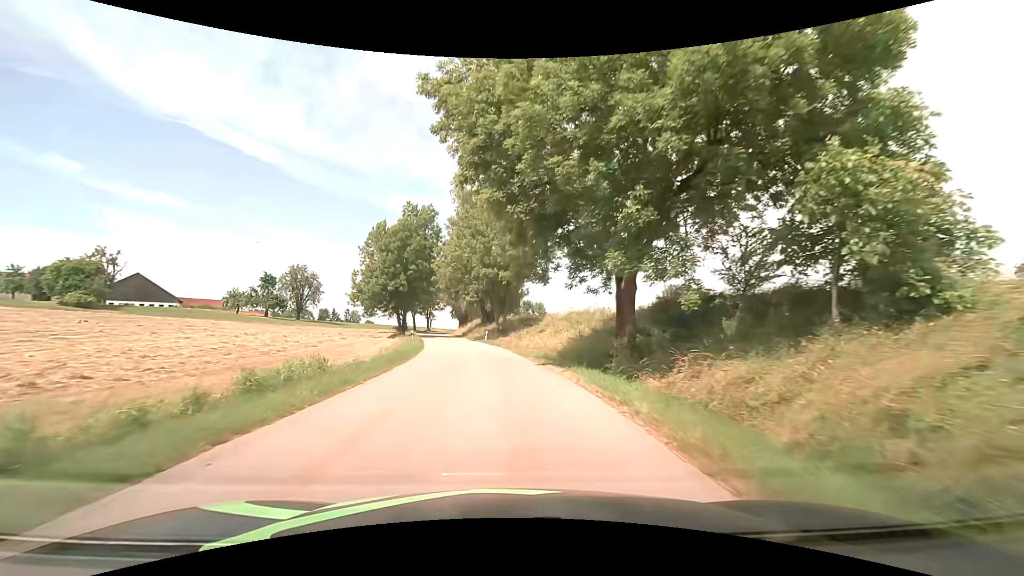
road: tertiary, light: Day
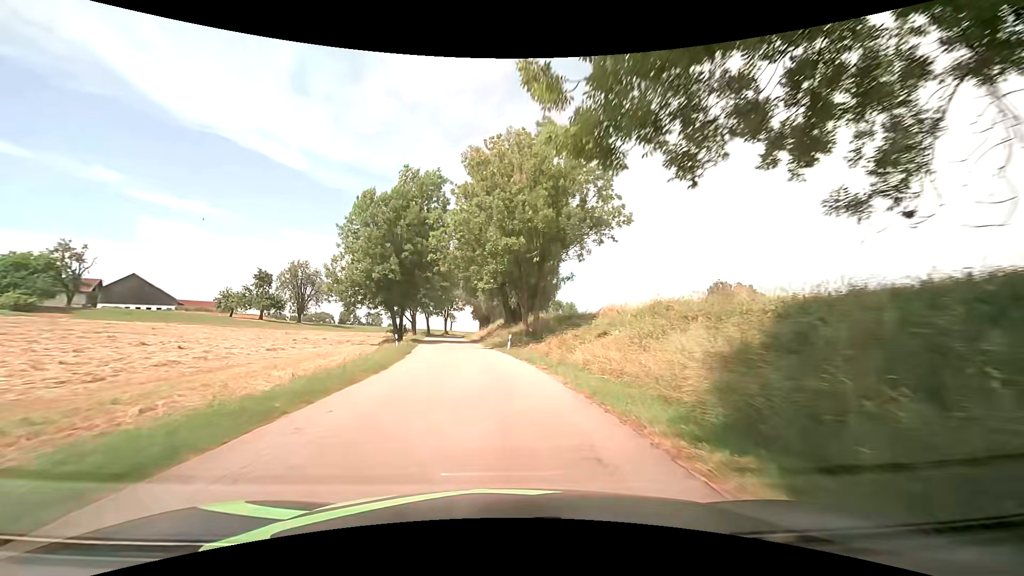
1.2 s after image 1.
(-0.5, +17.6) m; -3°
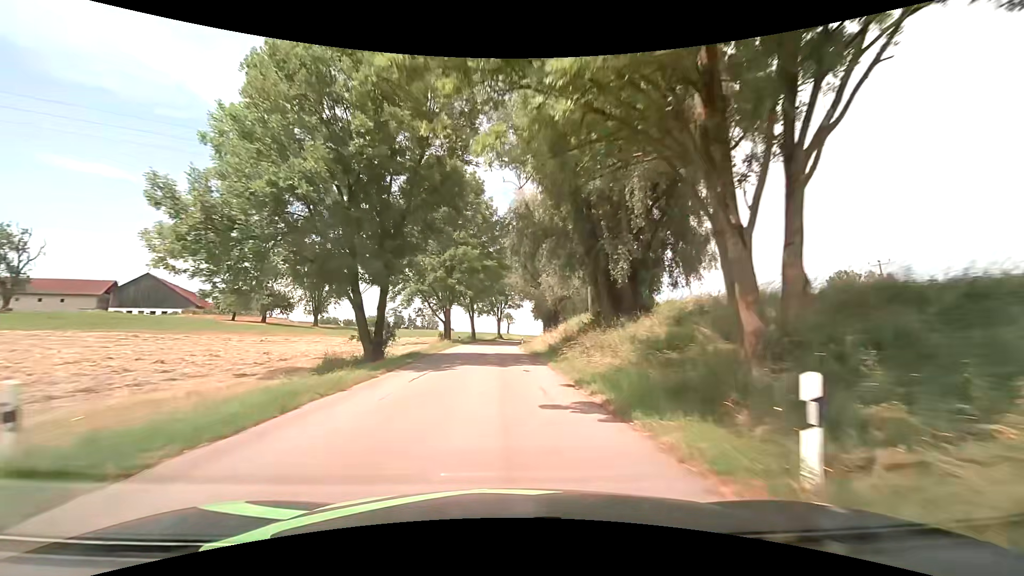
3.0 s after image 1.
(-1.7, +28.4) m; -7°
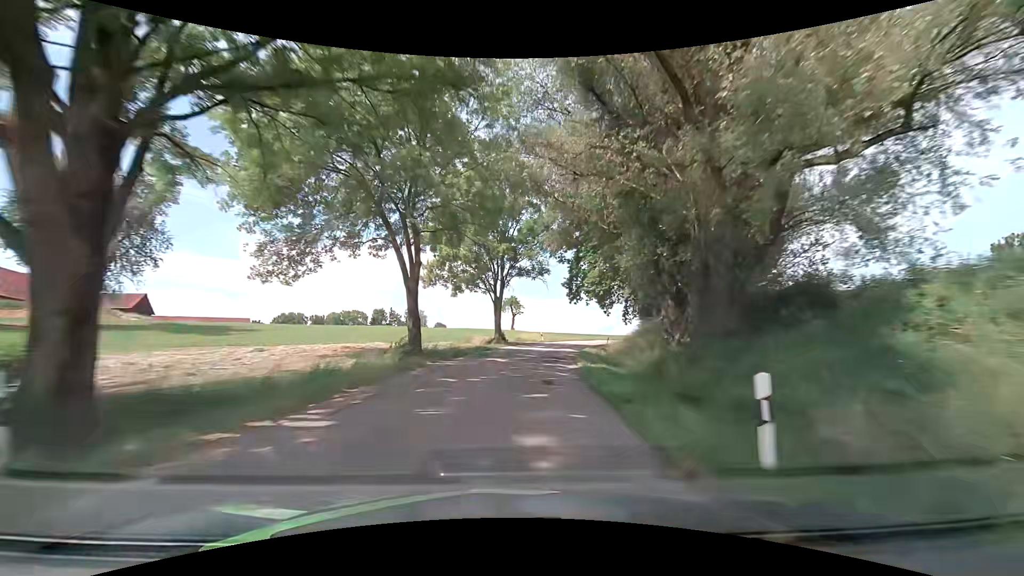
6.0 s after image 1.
(-1.1, +50.4) m; 0°
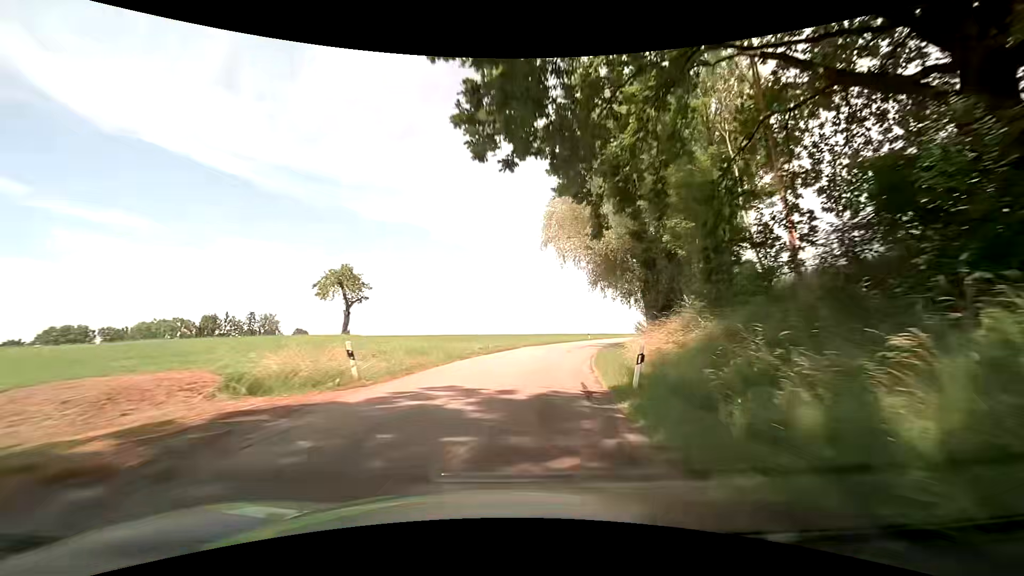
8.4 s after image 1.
(+4.7, +41.2) m; +12°
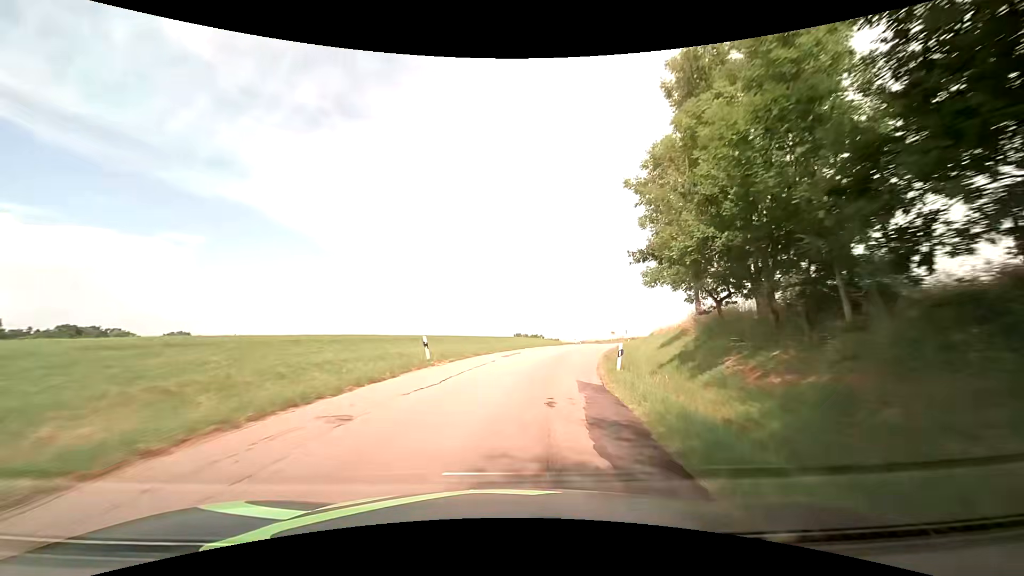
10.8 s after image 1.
(+6.5, +41.5) m; +18°
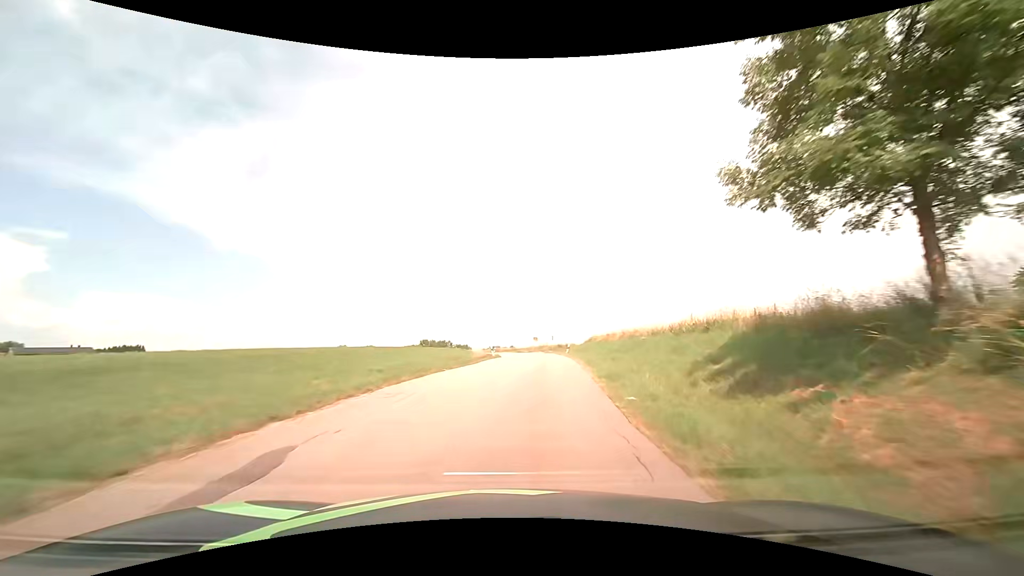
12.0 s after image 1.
(+2.1, +21.1) m; +11°
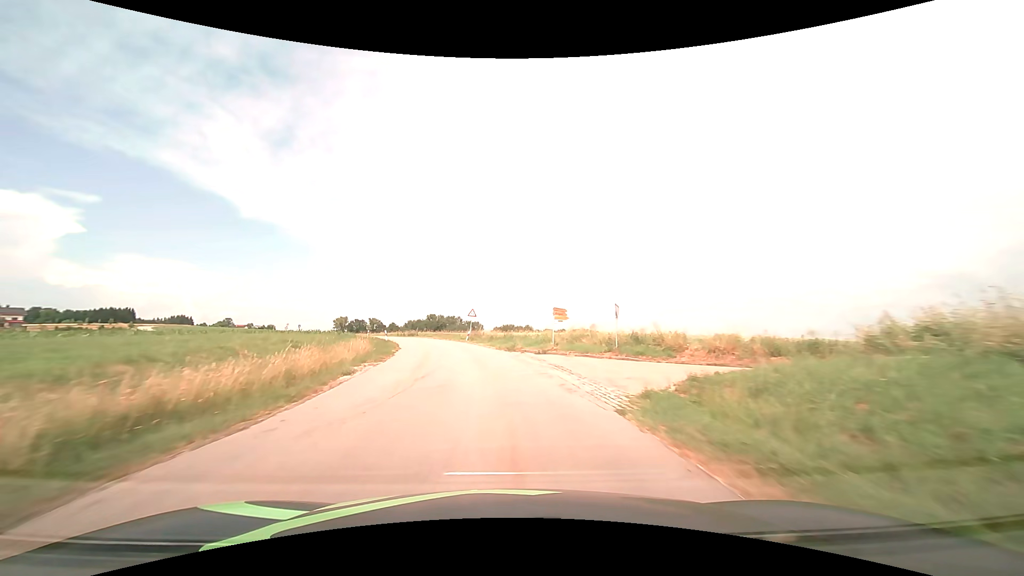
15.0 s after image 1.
(+3.0, +53.4) m; -1°
(0, +10) (-1, +20) (-3, +30) (-5, +40) (-7, +49) (-11, +59) (-14, +68) (-19, +77) (-24, +86) (-29, +94) m
